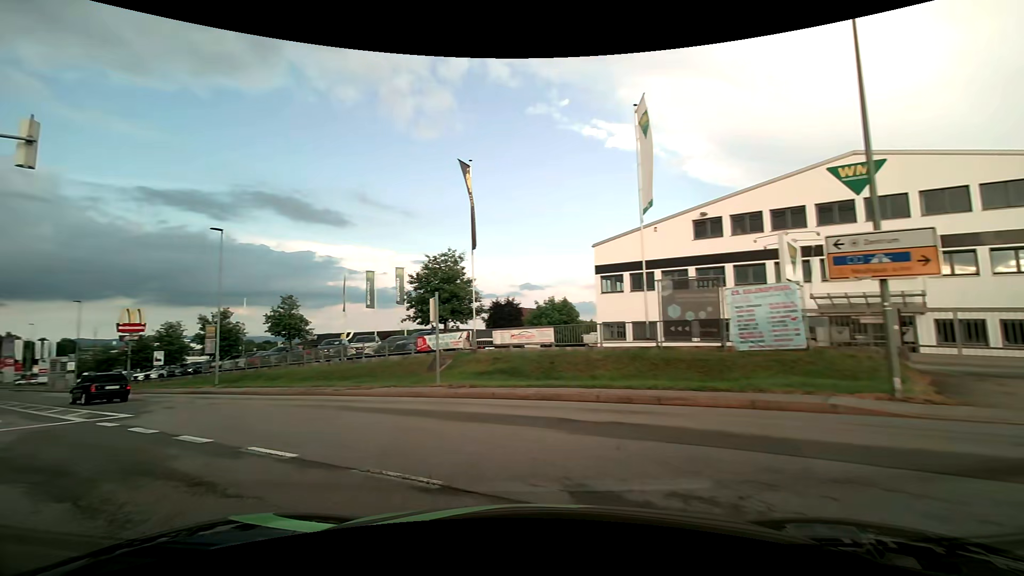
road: secondary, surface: asphalt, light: Day
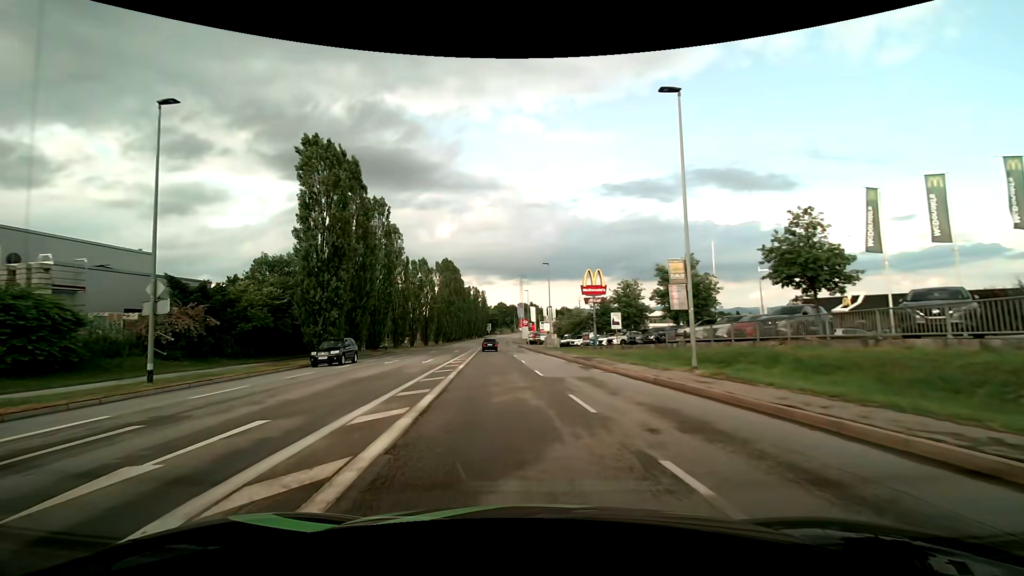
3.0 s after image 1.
(-10.6, +15.6) m; -54°
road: tertiary
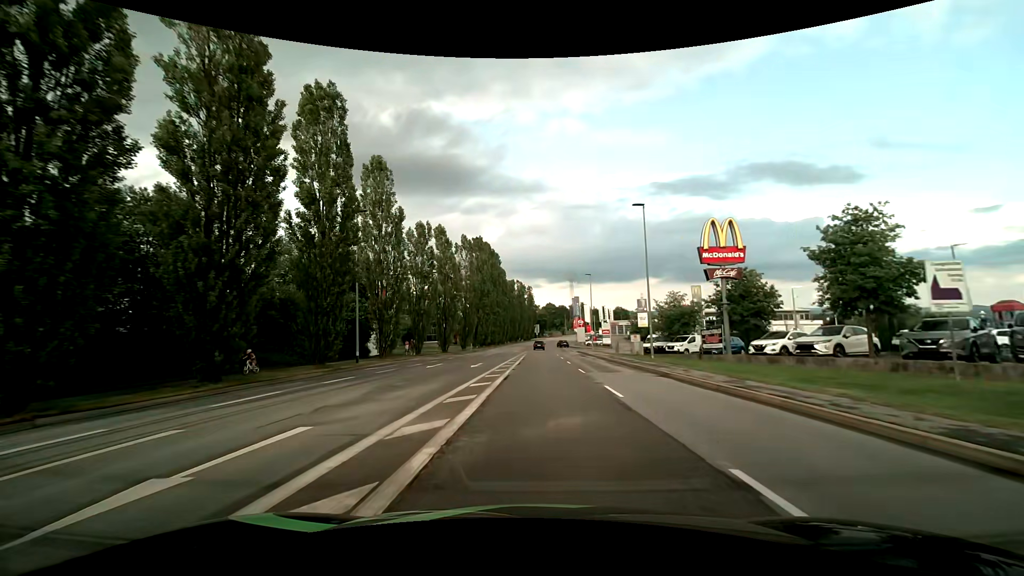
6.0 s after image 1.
(-2.1, +26.3) m; -5°
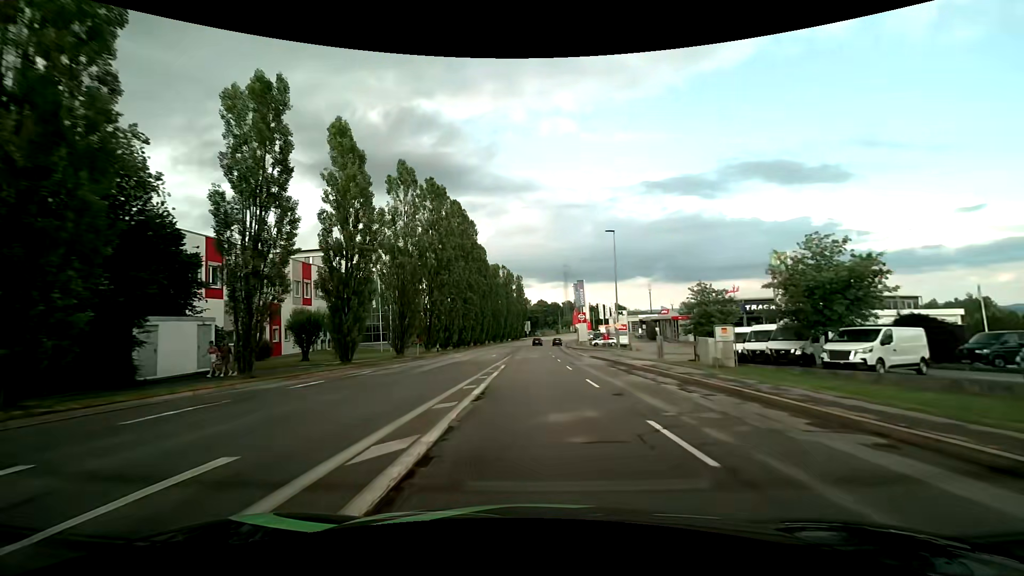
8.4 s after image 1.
(+0.1, +26.7) m; +1°
